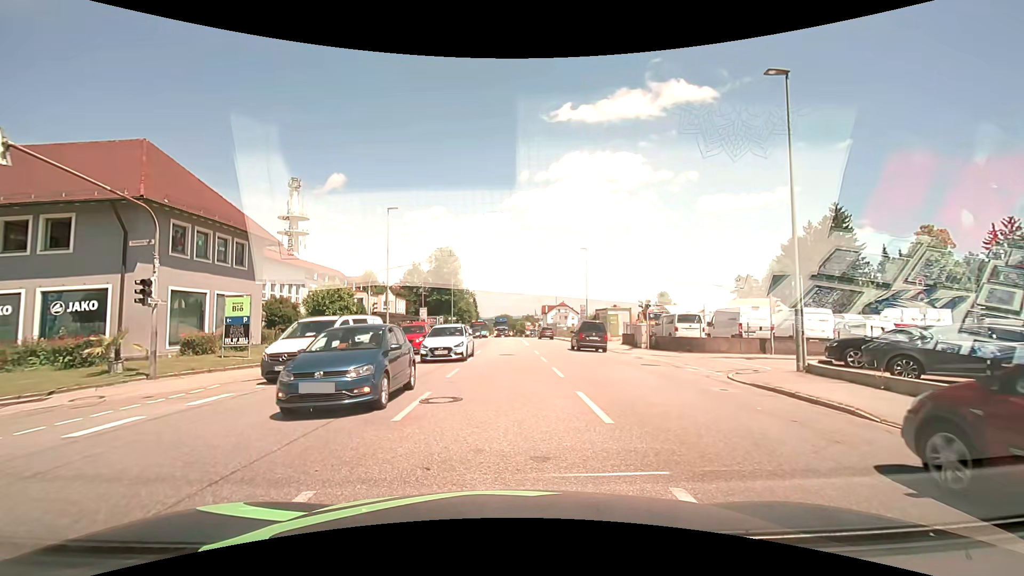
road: tertiary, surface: asphalt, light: Day
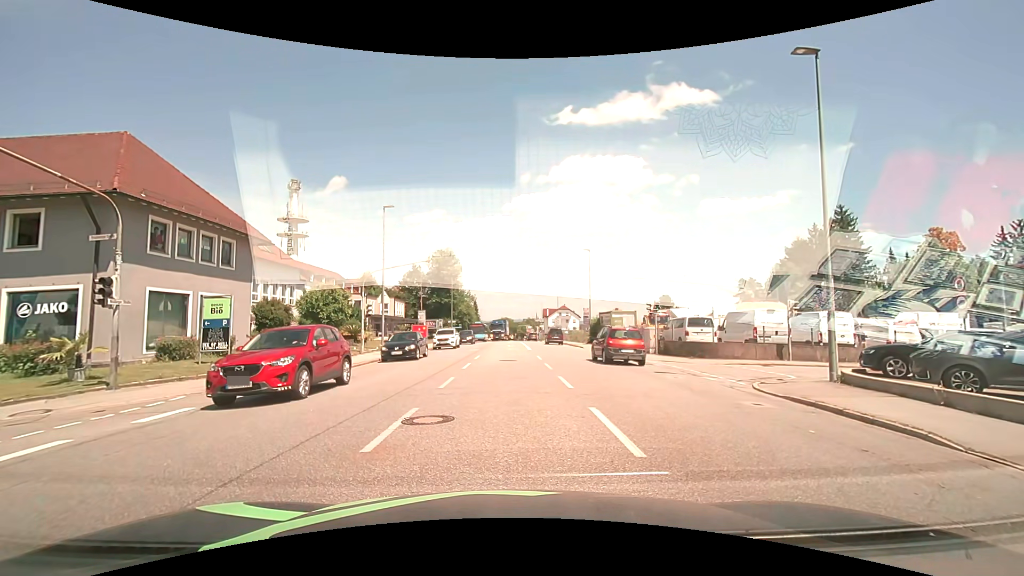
(0.0, +1.5) m; -1°
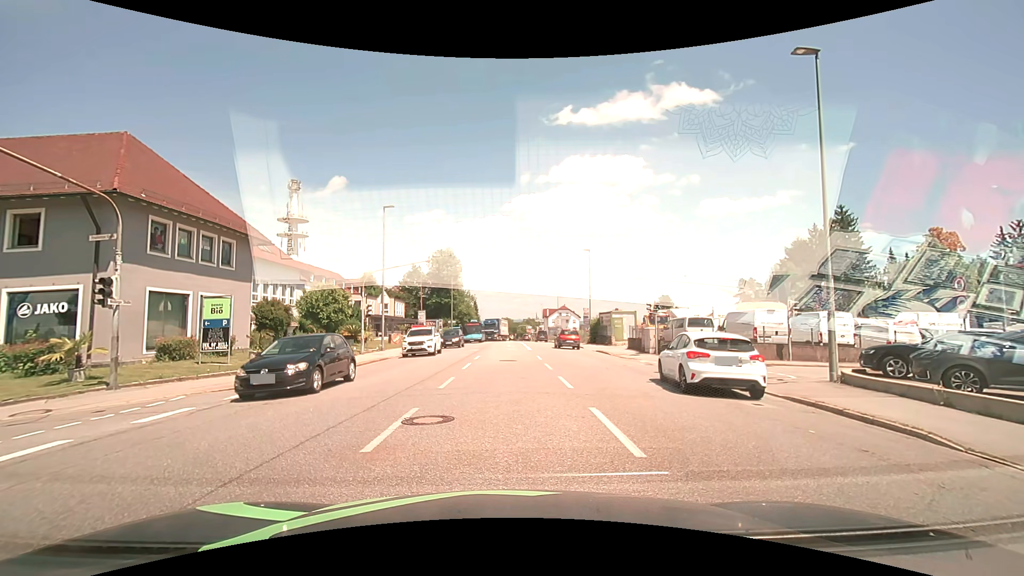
(0.0, 0.0) m; 0°
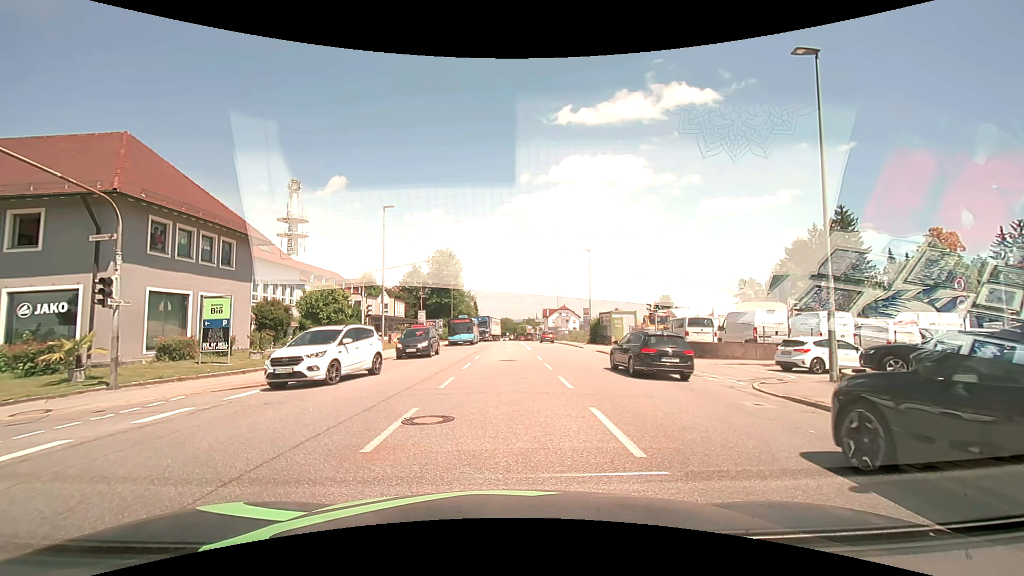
(0.0, 0.0) m; 0°
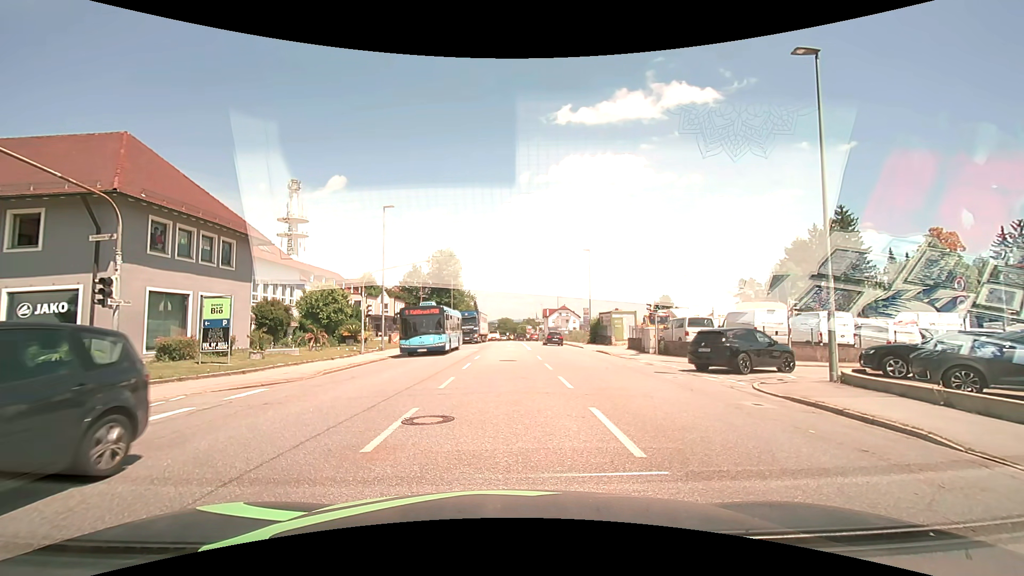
(0.0, 0.0) m; 0°
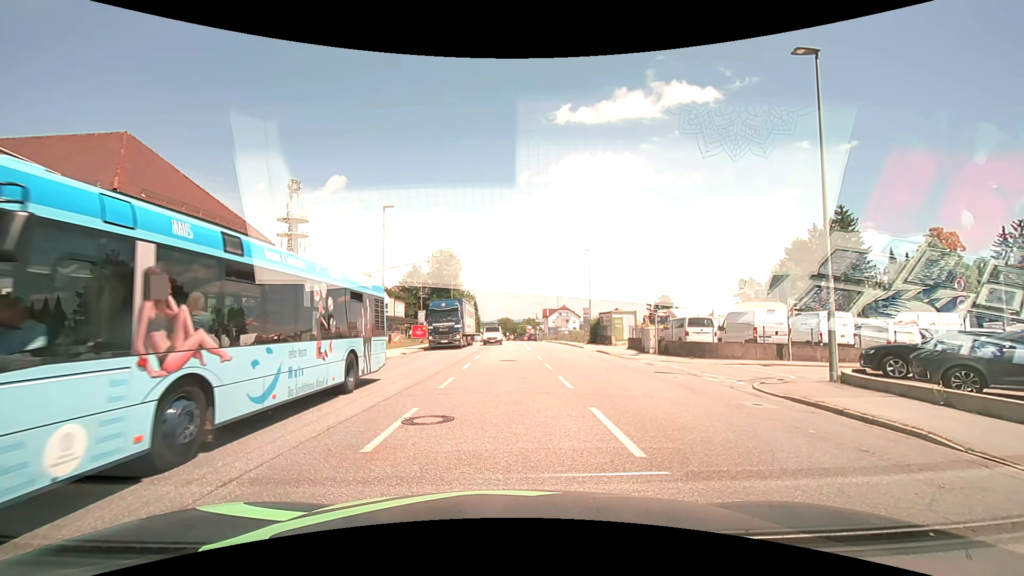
(0.0, 0.0) m; 0°
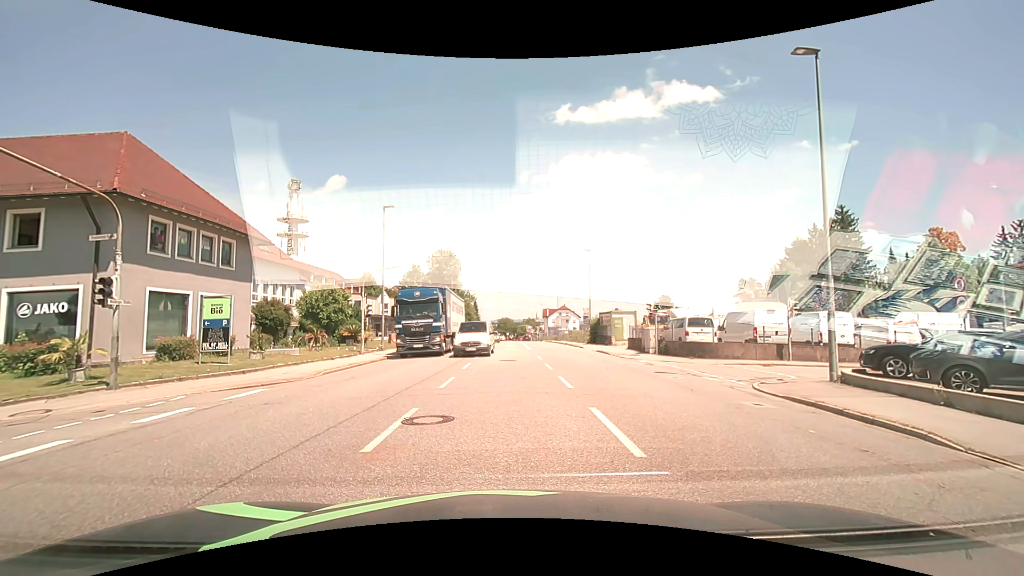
(0.0, 0.0) m; 0°
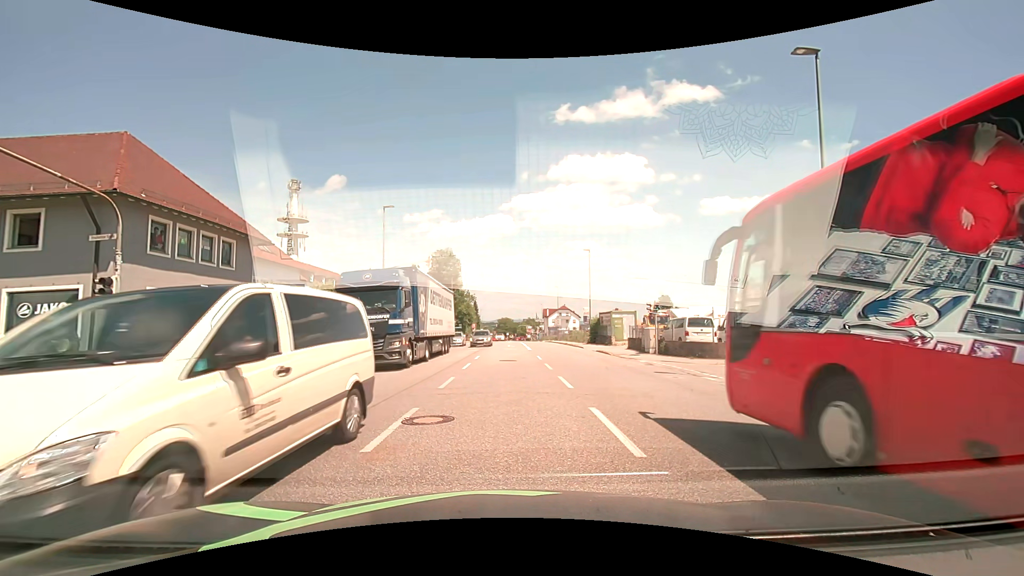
(0.0, 0.0) m; 0°
